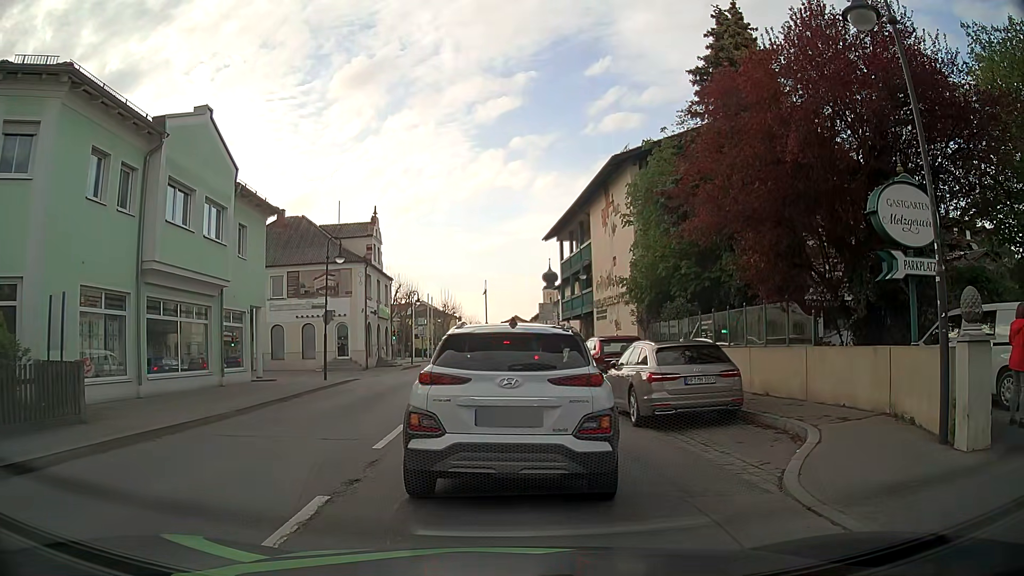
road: secondary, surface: asphalt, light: Day
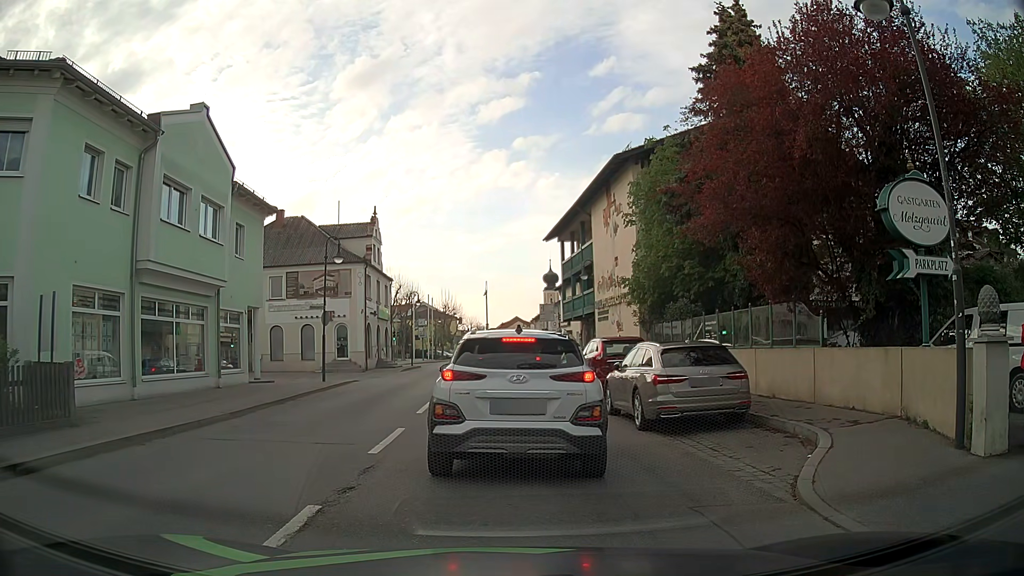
(0.0, +0.4) m; 0°
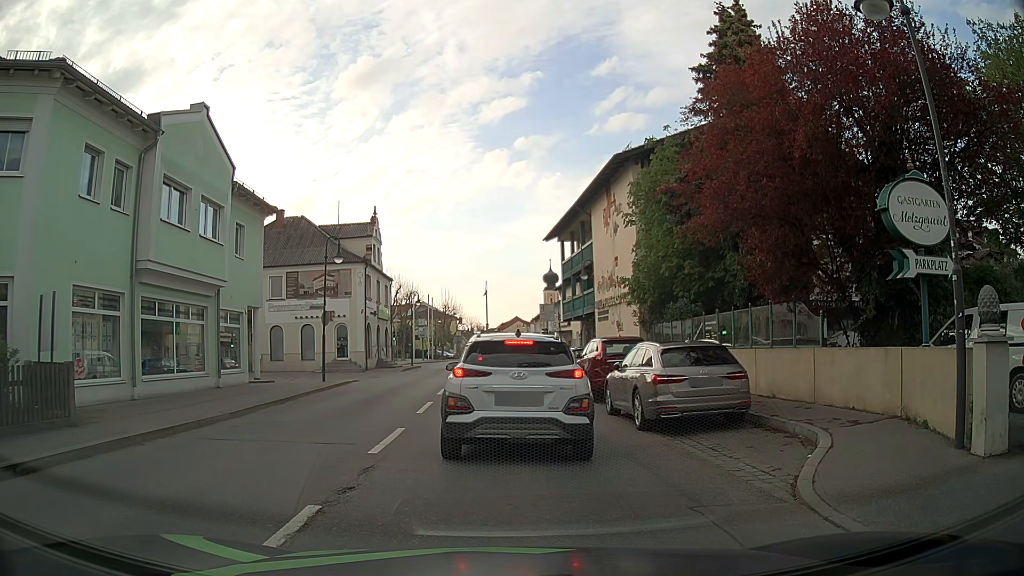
(0.0, 0.0) m; 0°
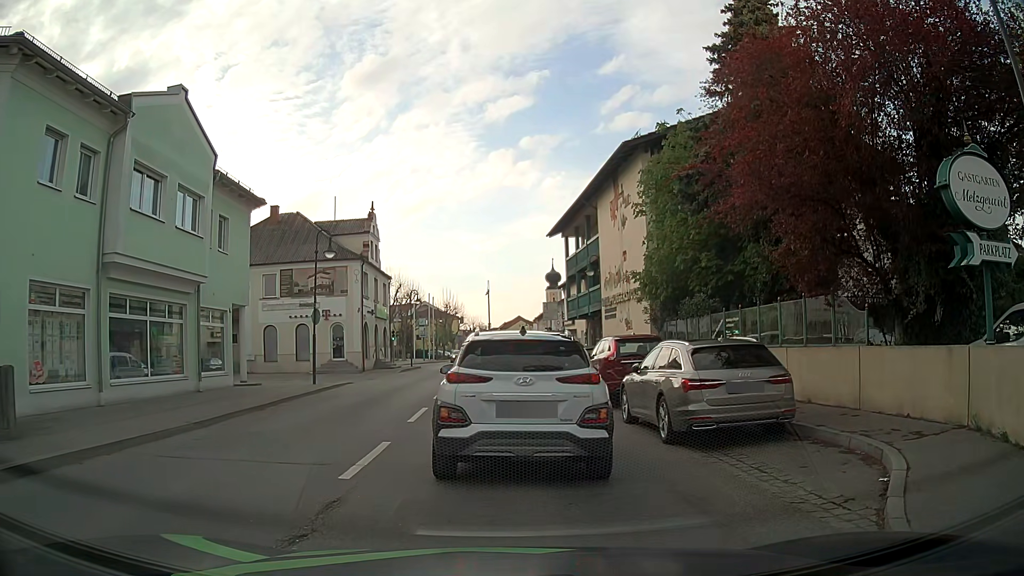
(0.0, +1.7) m; 0°
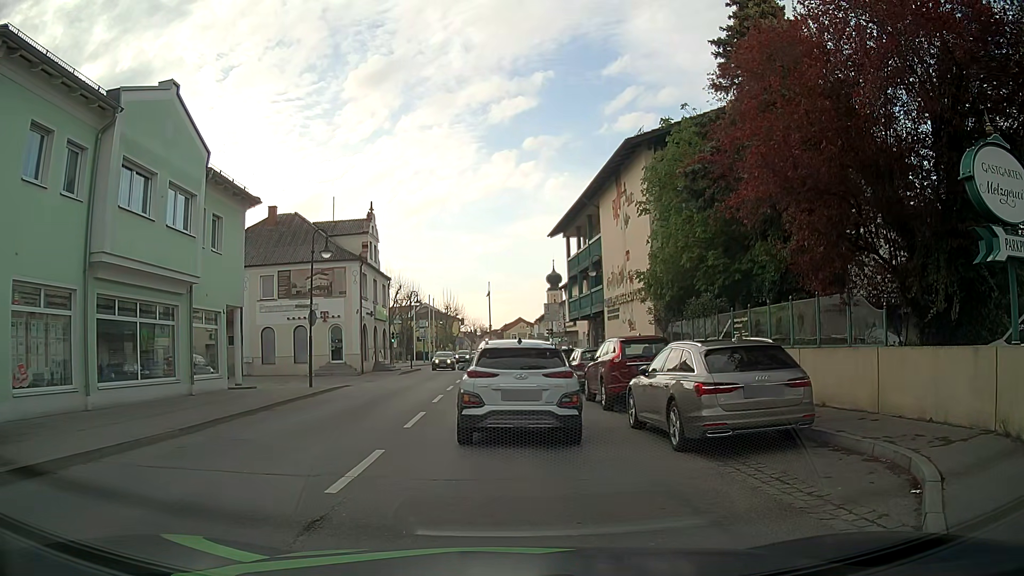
(0.0, +0.7) m; 0°
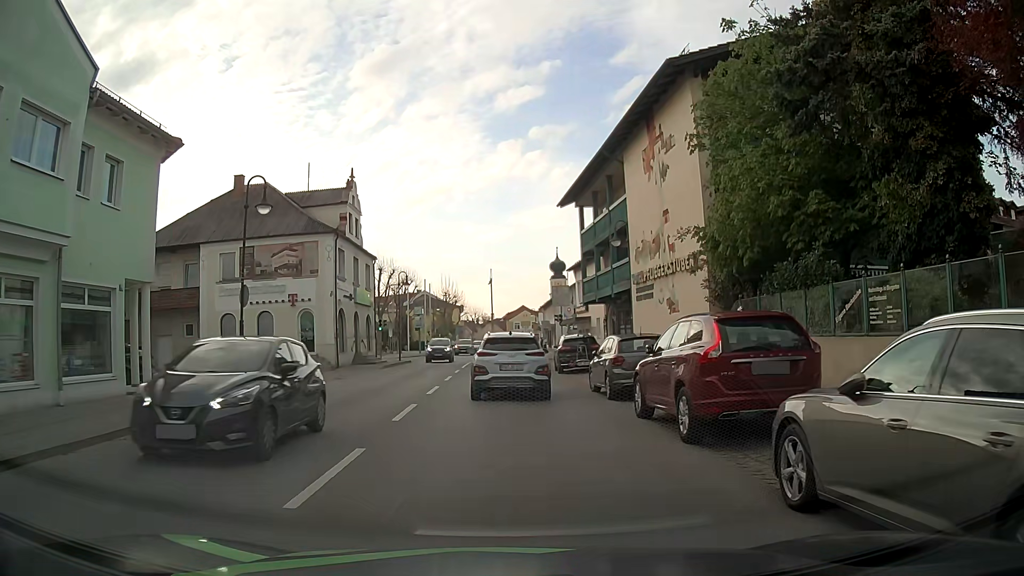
(+0.1, +7.2) m; 0°
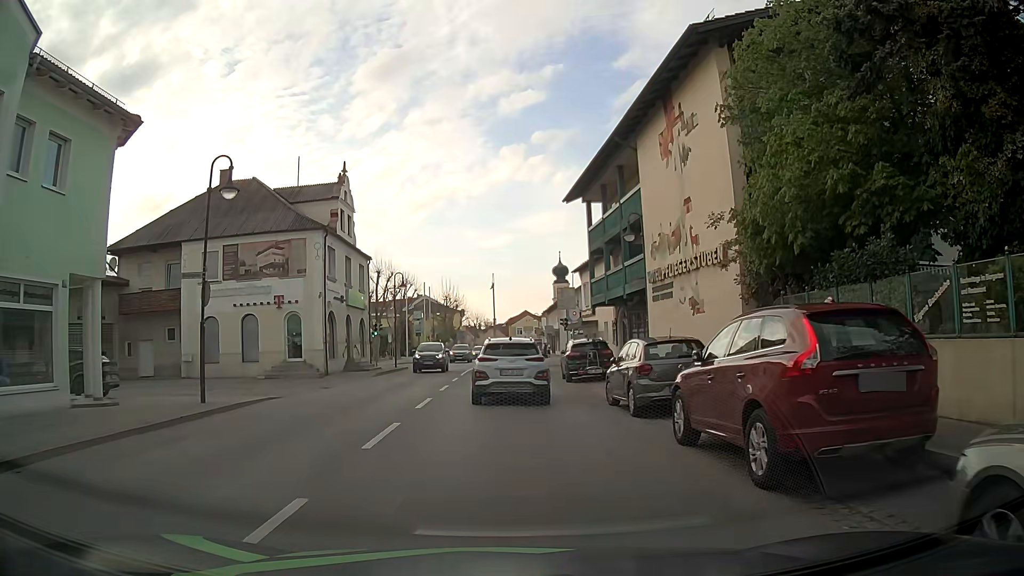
(0.0, +2.7) m; 0°
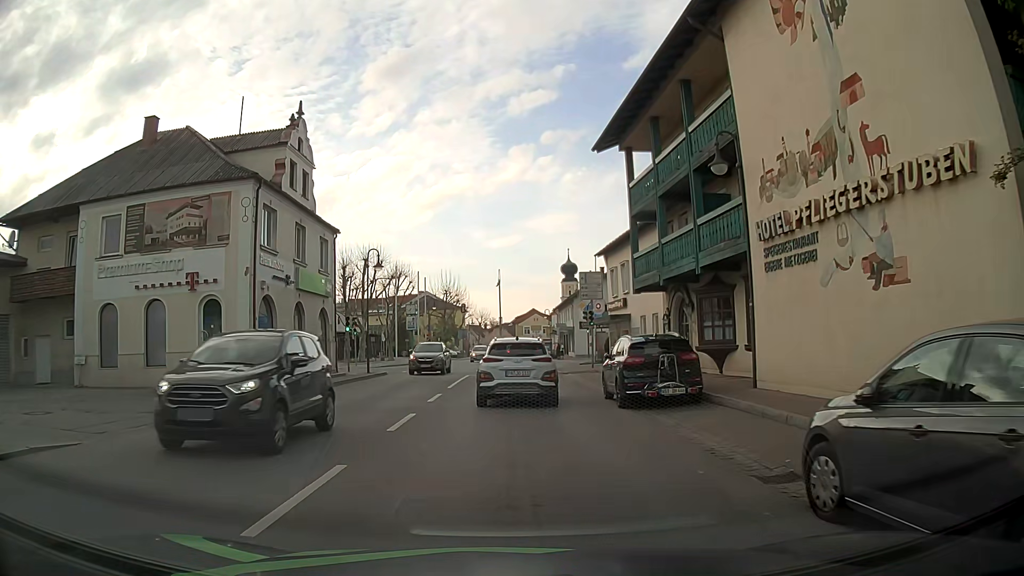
(-0.2, +10.5) m; -1°
(0, +10) (0, +20) (0, +30) (0, +40) (+2, +50) (+7, +58) (+16, +63) (+25, +66) (+35, +69) (+45, +71) m
